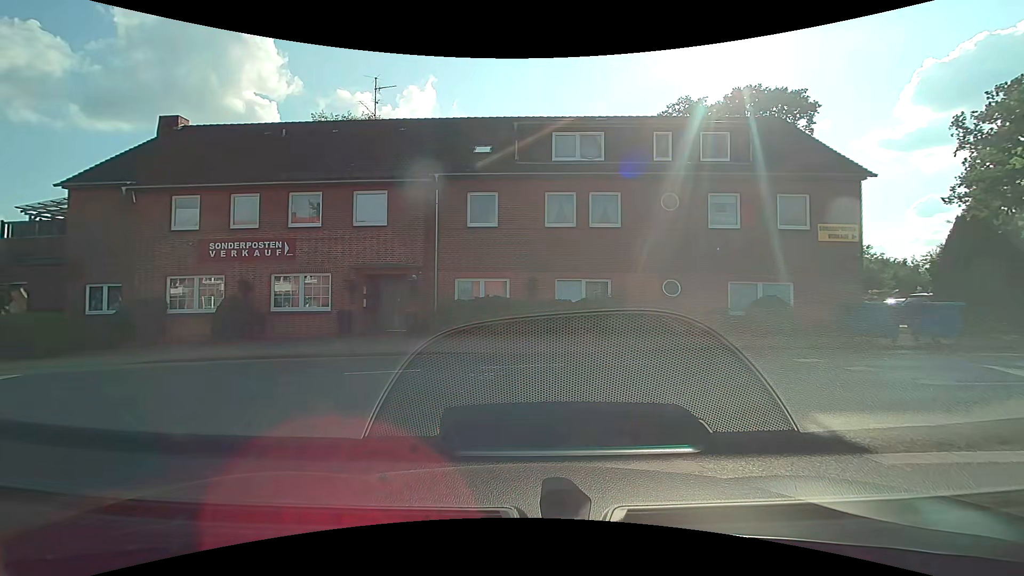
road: tertiary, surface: asphalt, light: Day
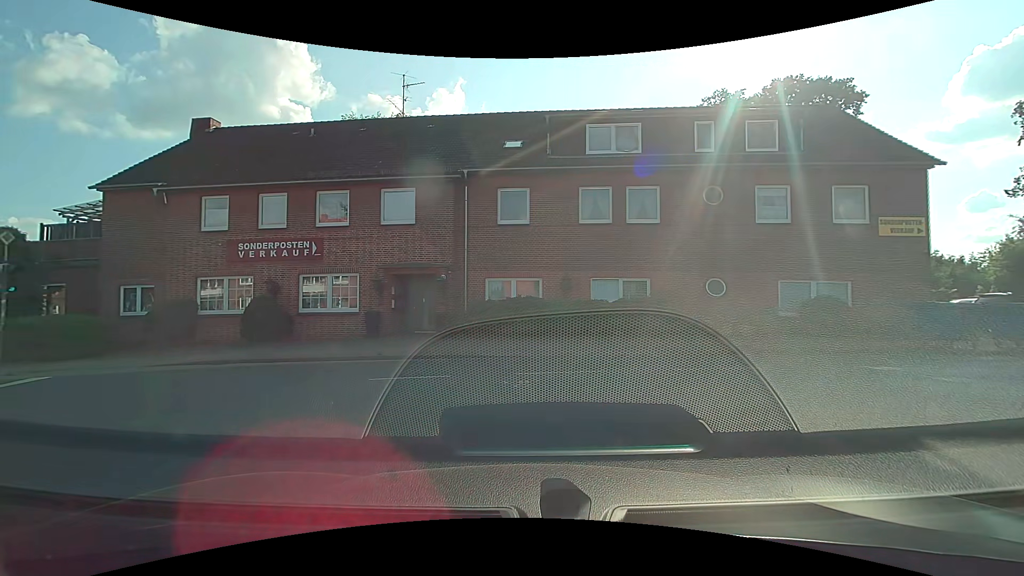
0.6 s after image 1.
(-0.1, +0.9) m; -6°
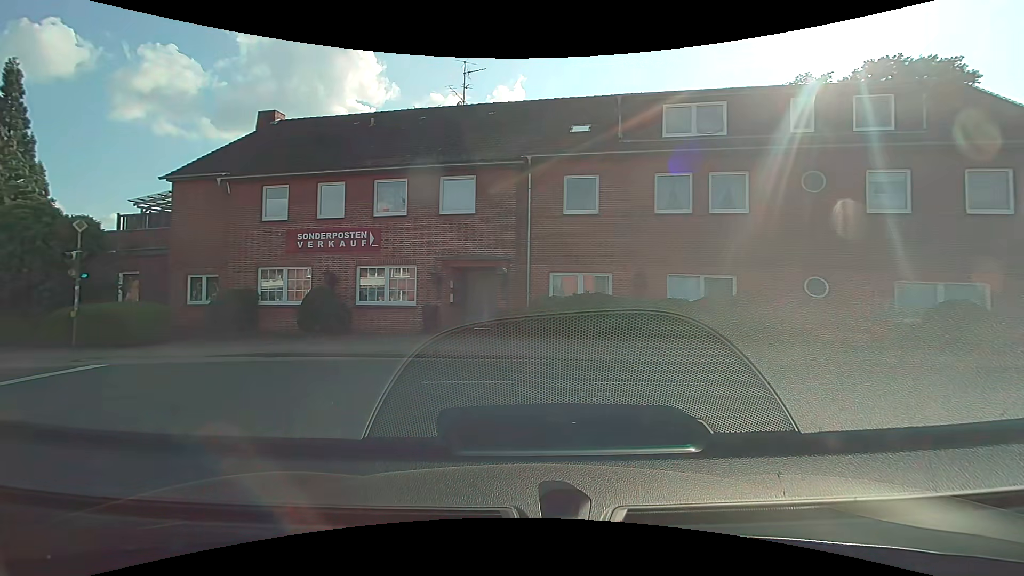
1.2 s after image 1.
(-0.1, +1.6) m; -6°
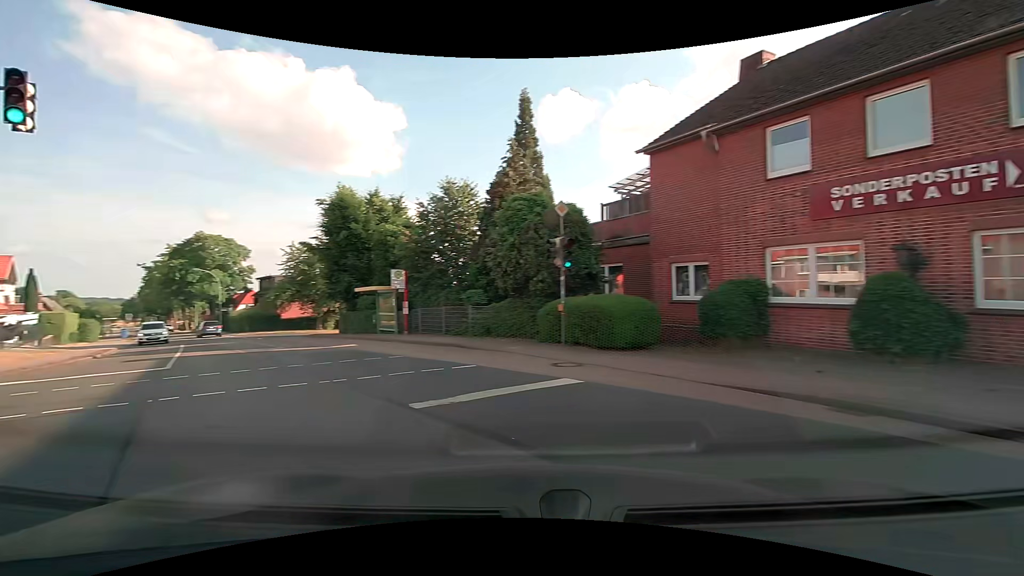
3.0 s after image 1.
(-3.1, +7.1) m; -51°
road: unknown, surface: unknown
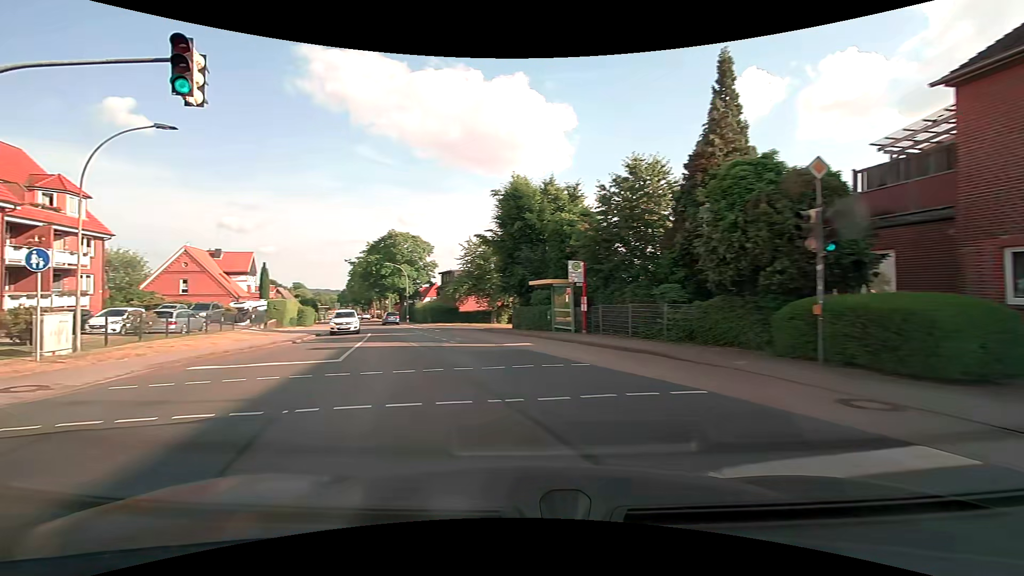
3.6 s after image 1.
(-0.6, +3.5) m; -19°
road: tertiary
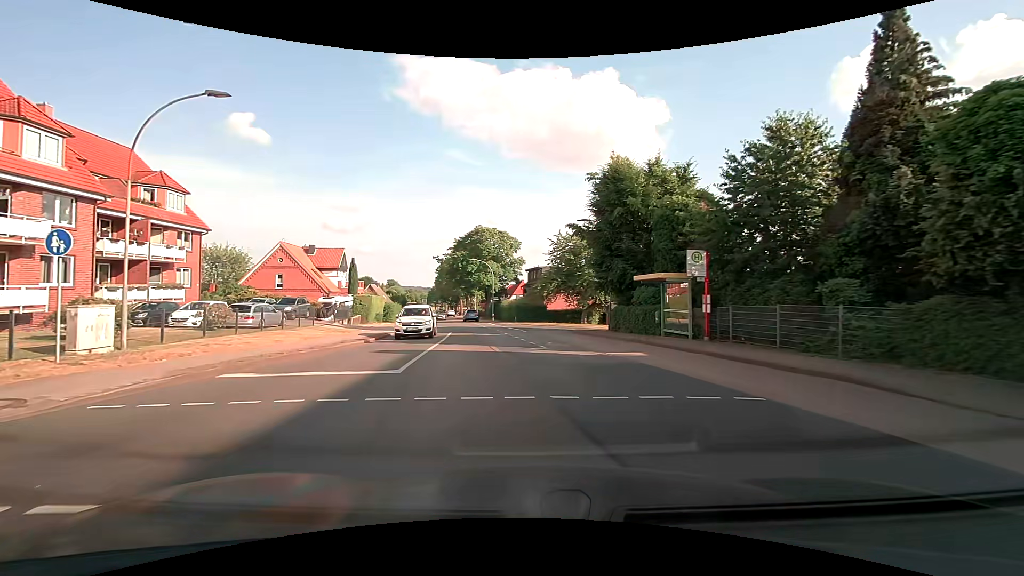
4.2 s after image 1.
(-0.4, +3.9) m; -10°
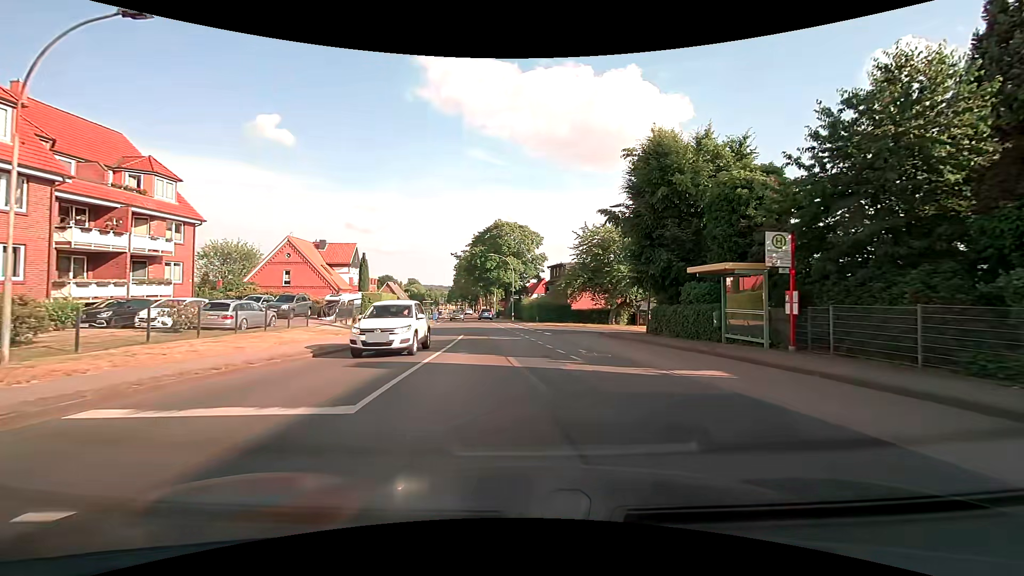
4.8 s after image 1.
(-0.1, +4.4) m; -2°
